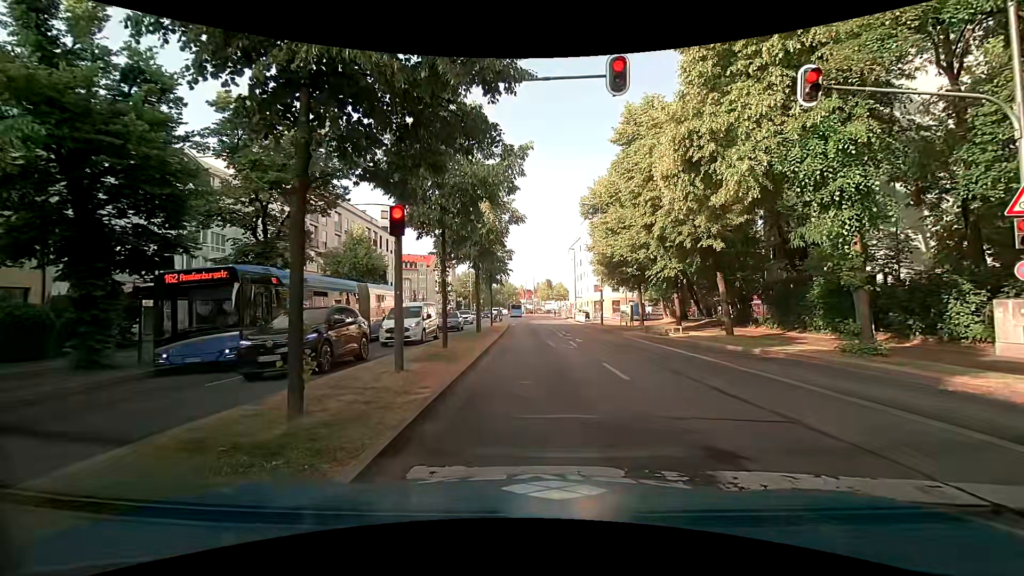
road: primary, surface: asphalt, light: Day
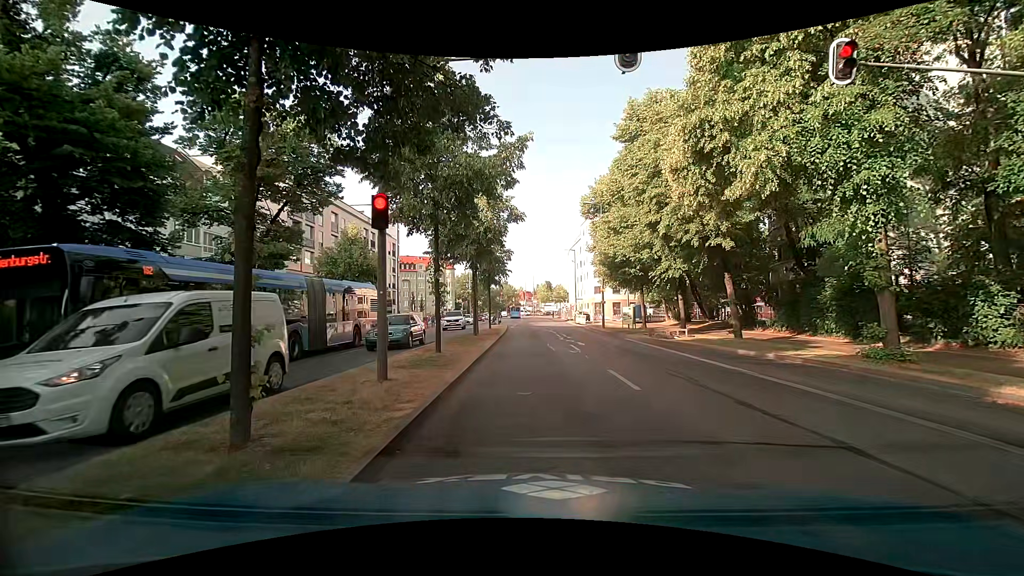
(0.0, +1.0) m; 0°
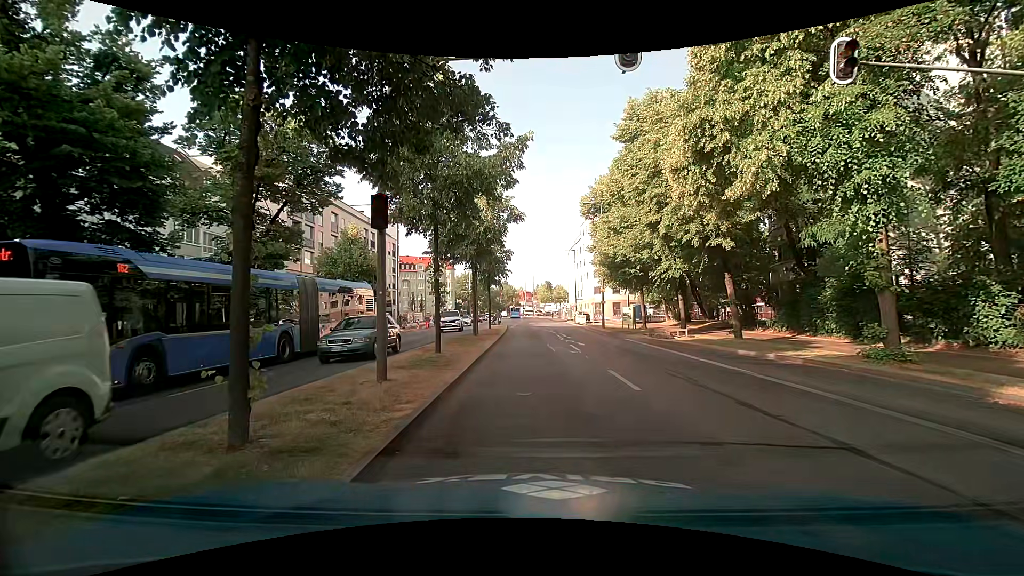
(0.0, +0.1) m; 0°
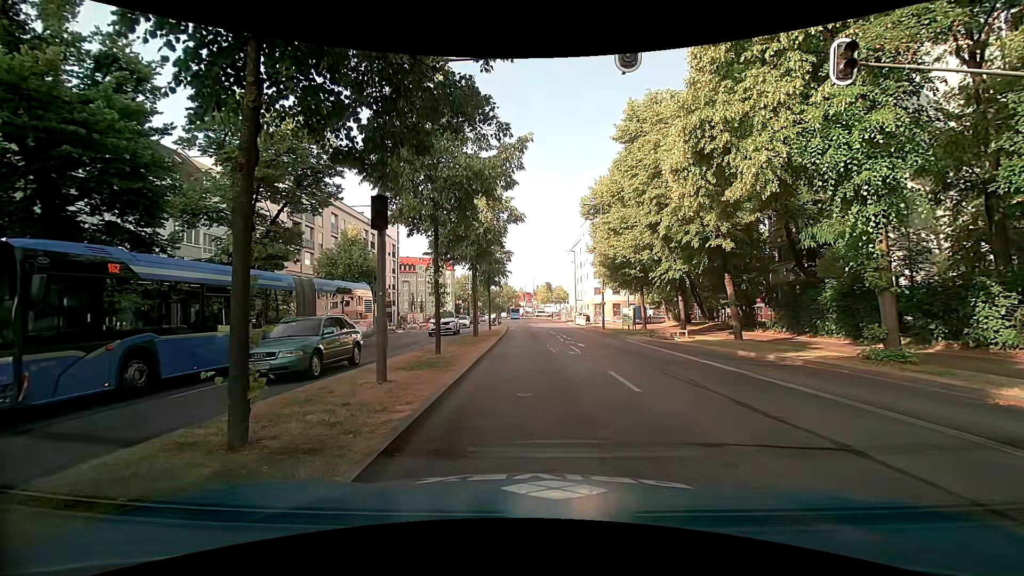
(0.0, 0.0) m; 0°
